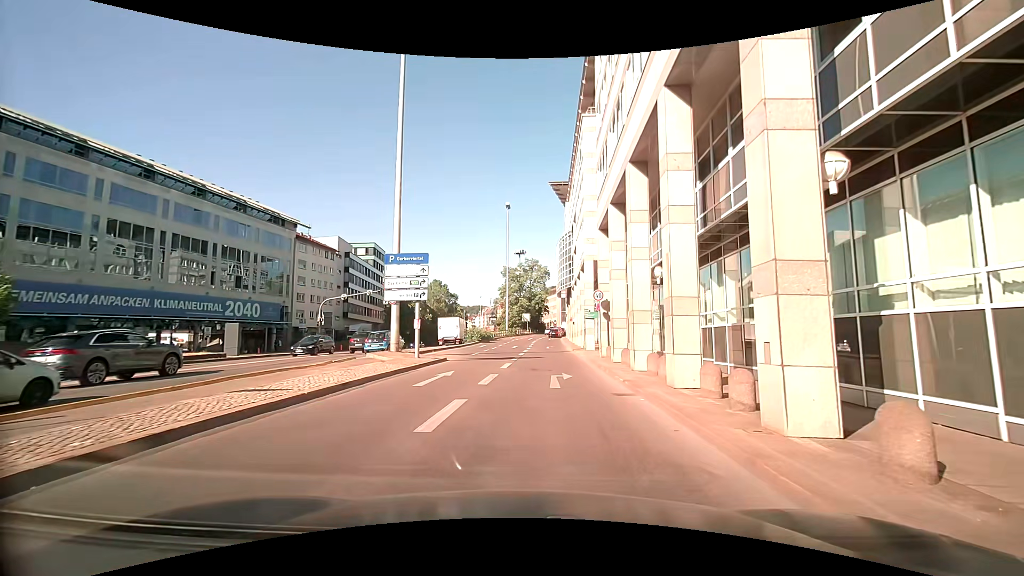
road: primary_link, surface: asphalt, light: Day
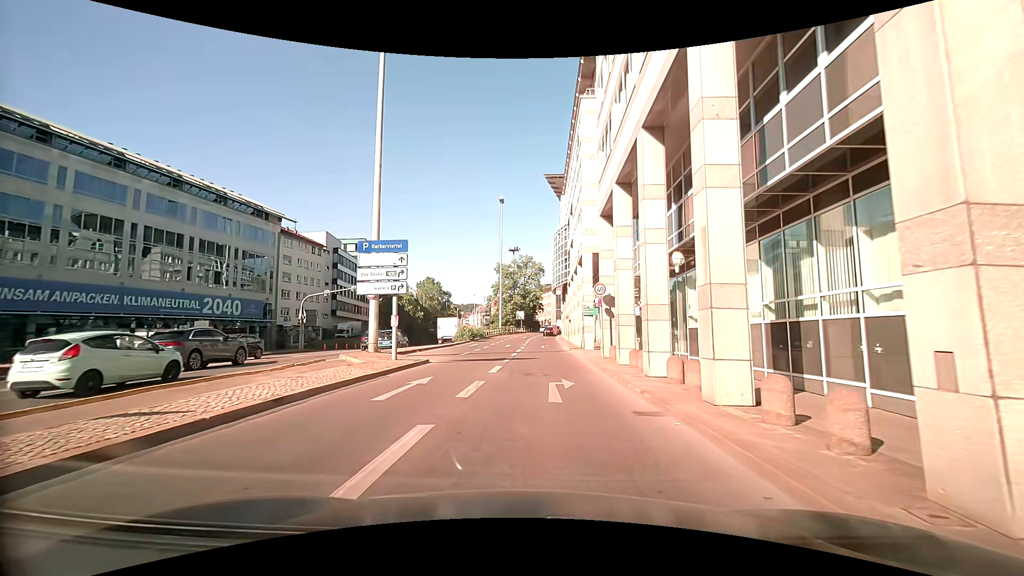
(+0.1, +2.9) m; +2°
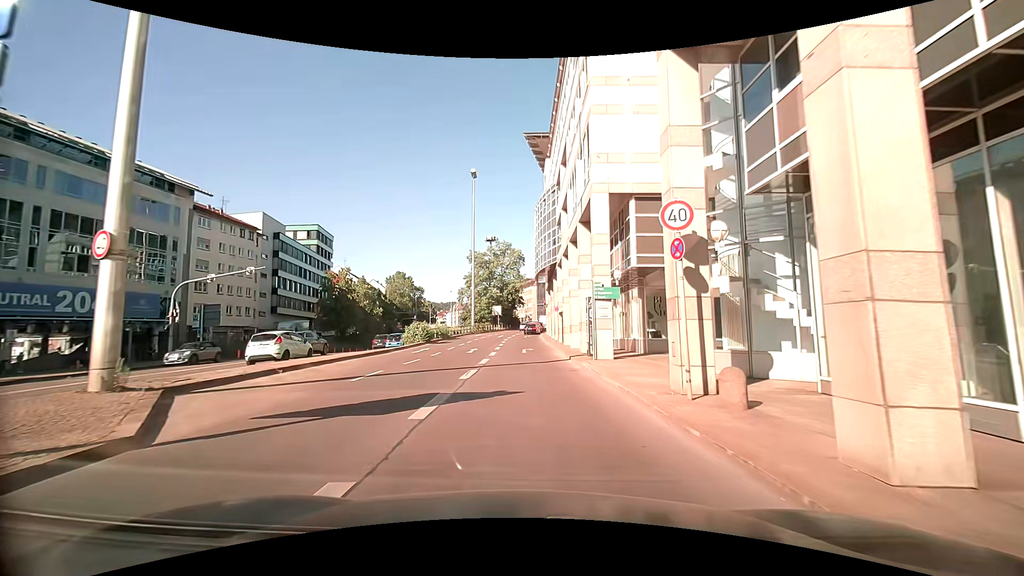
(+0.2, +15.2) m; +1°
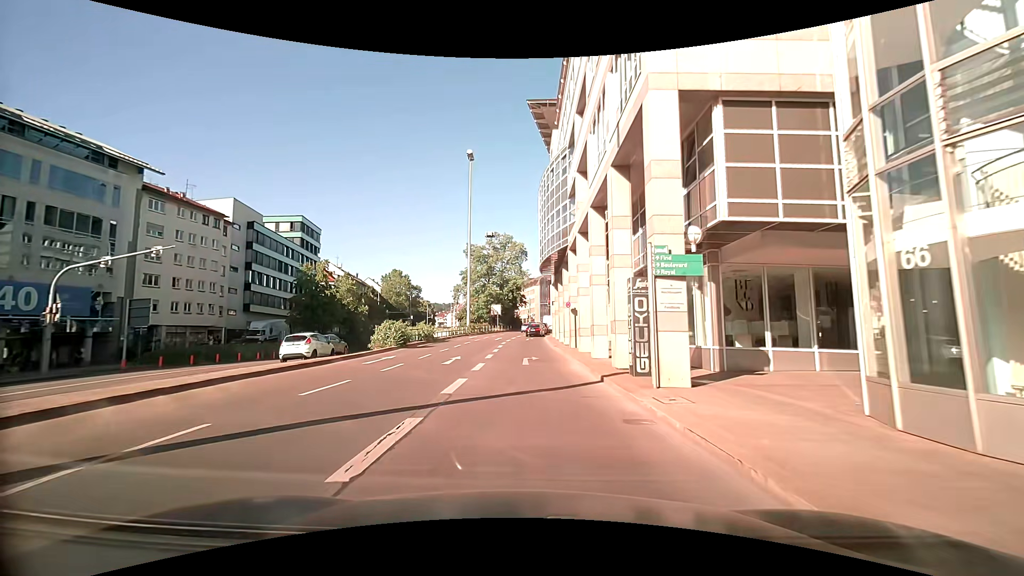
(+0.1, +9.2) m; 0°
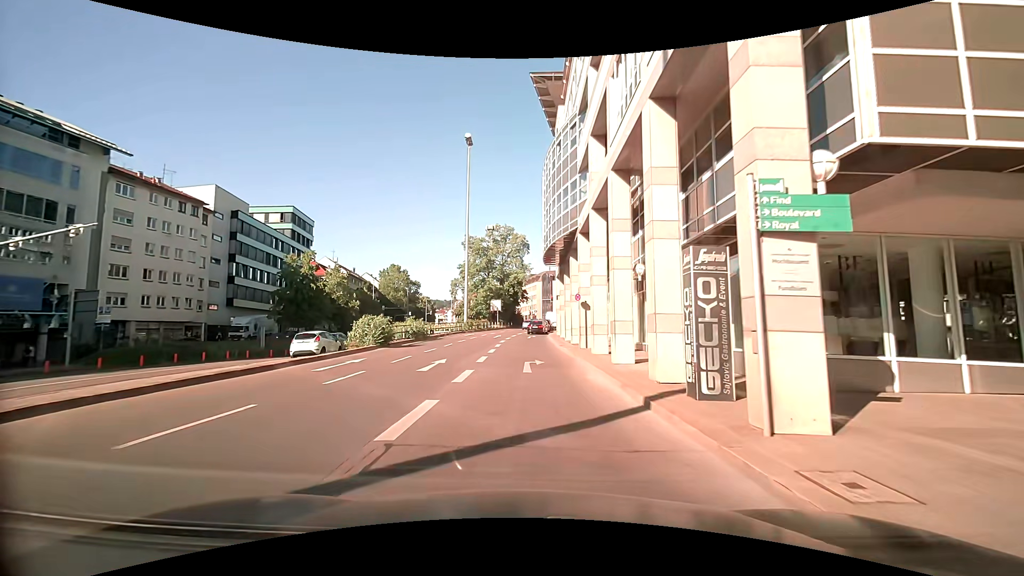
(0.0, +4.8) m; -1°
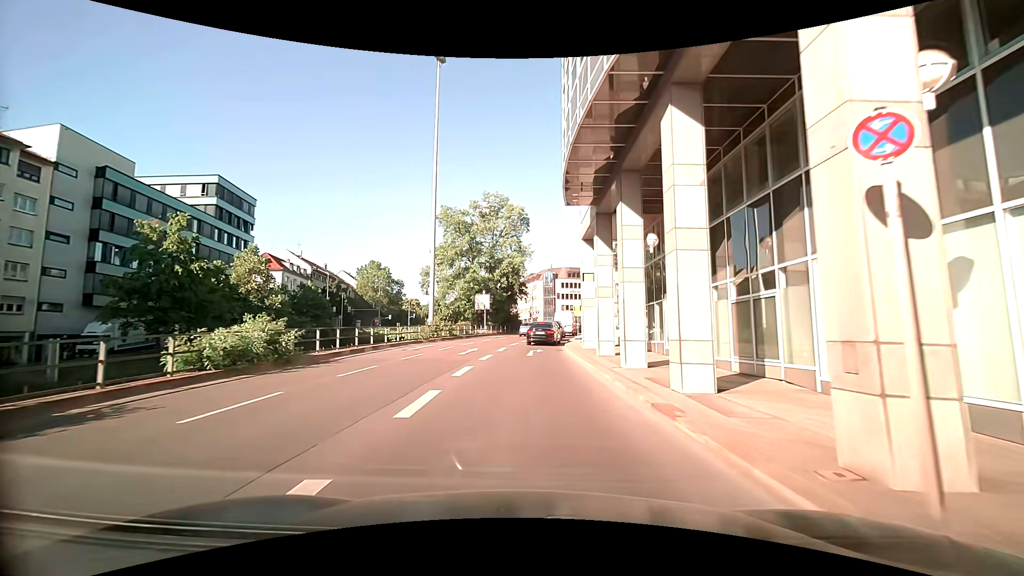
(+0.4, +22.8) m; 0°
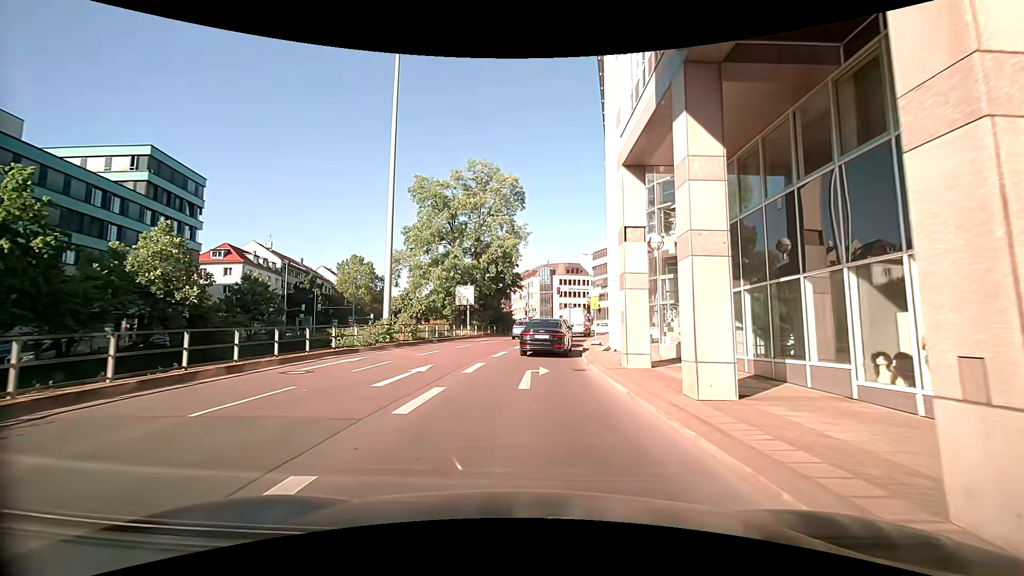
(+0.2, +11.5) m; +2°
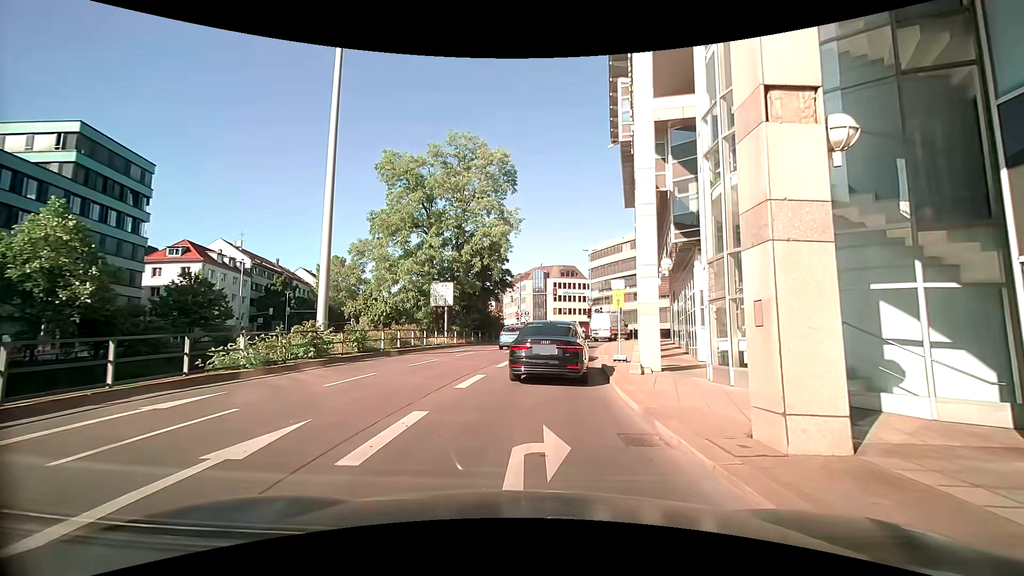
(-0.1, +8.0) m; 0°
